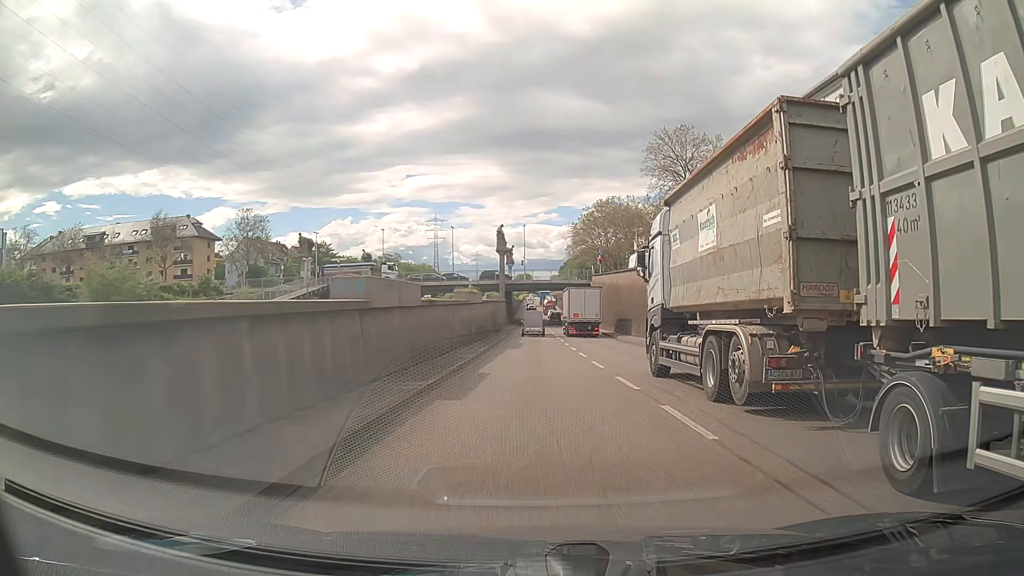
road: trunk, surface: asphalt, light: Day
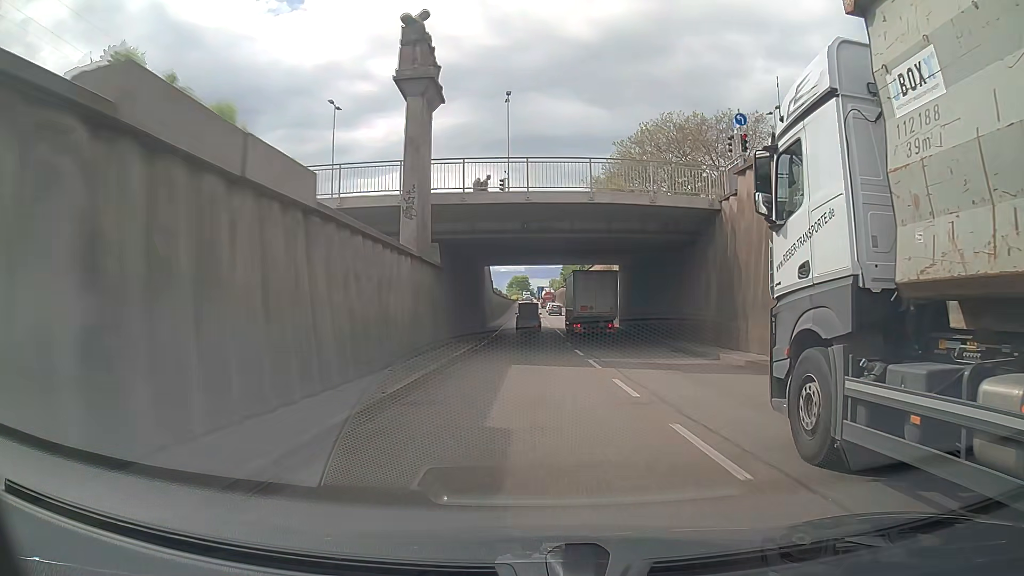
(+0.4, +62.3) m; 0°
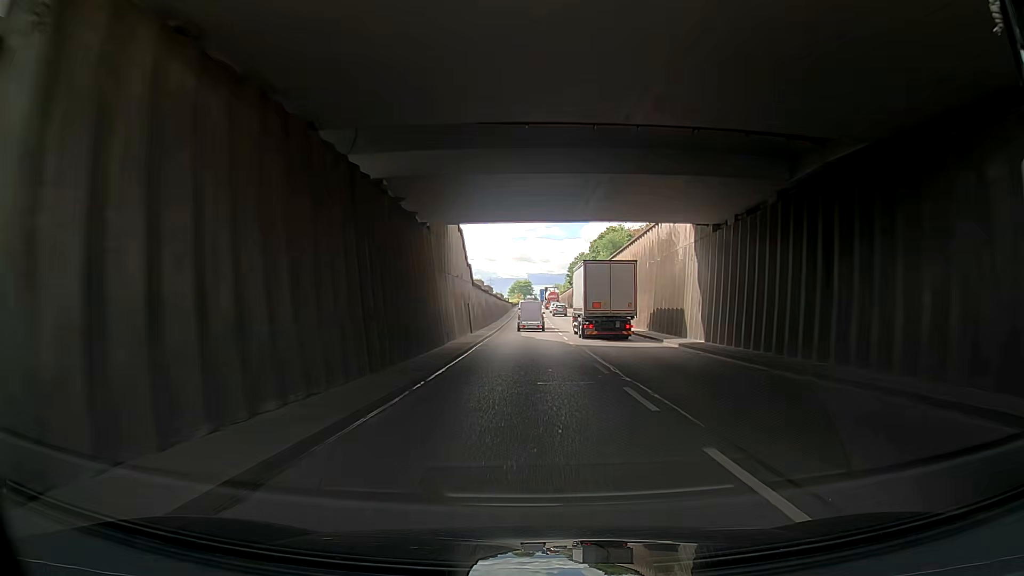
(0.0, +25.7) m; 0°
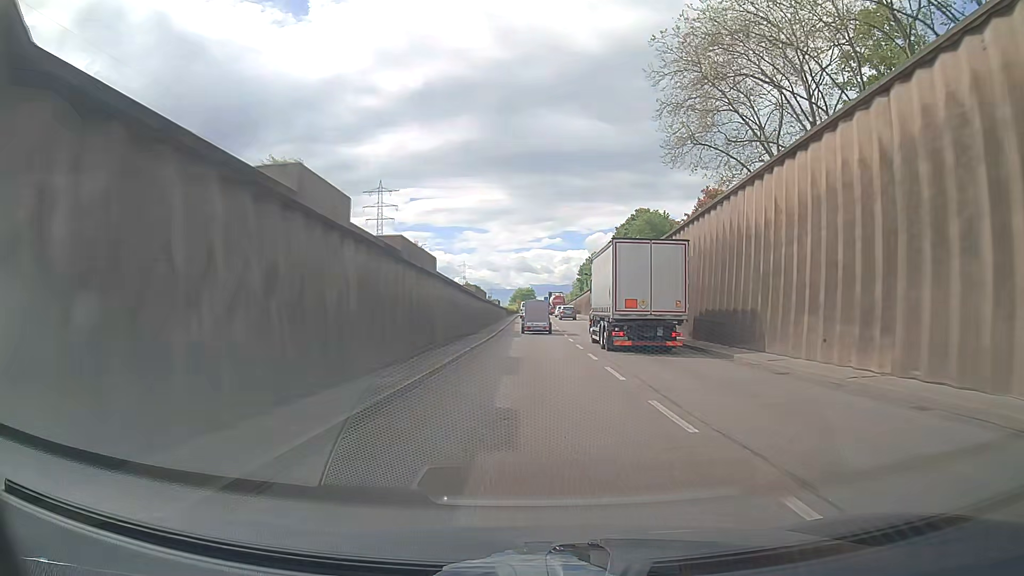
(-0.1, +38.1) m; -1°
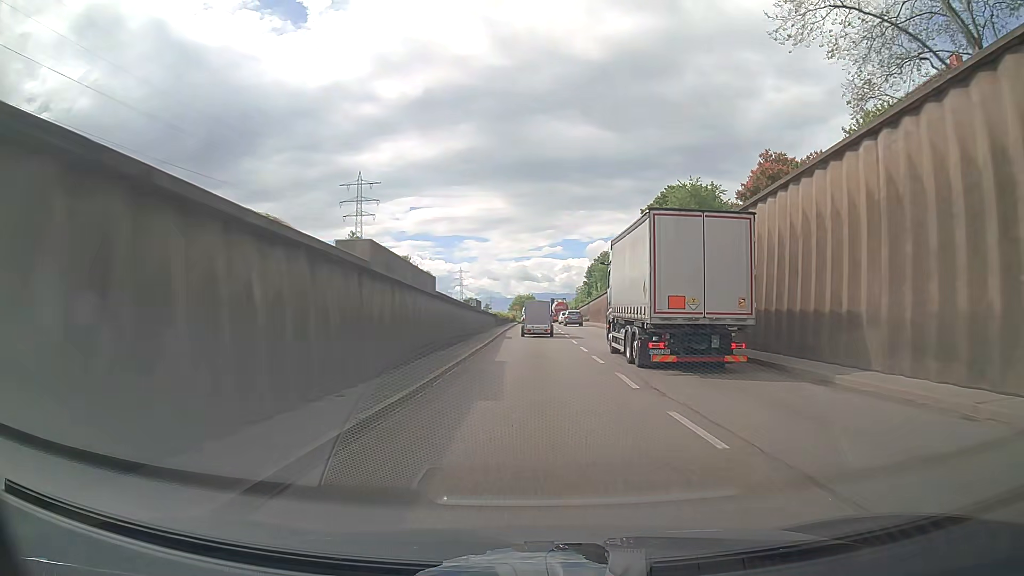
(+0.2, +25.2) m; 0°
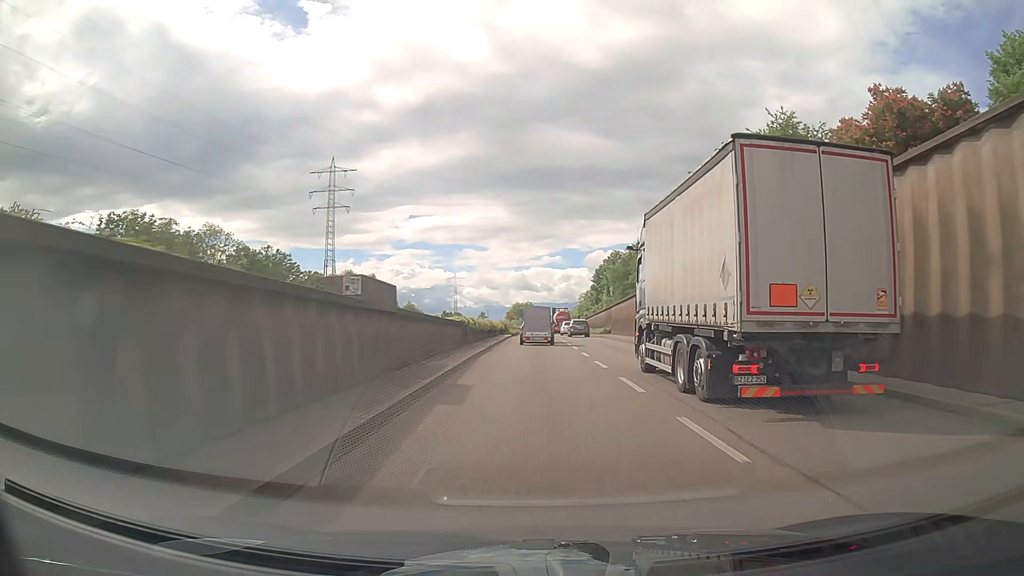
(+0.1, +25.1) m; 0°
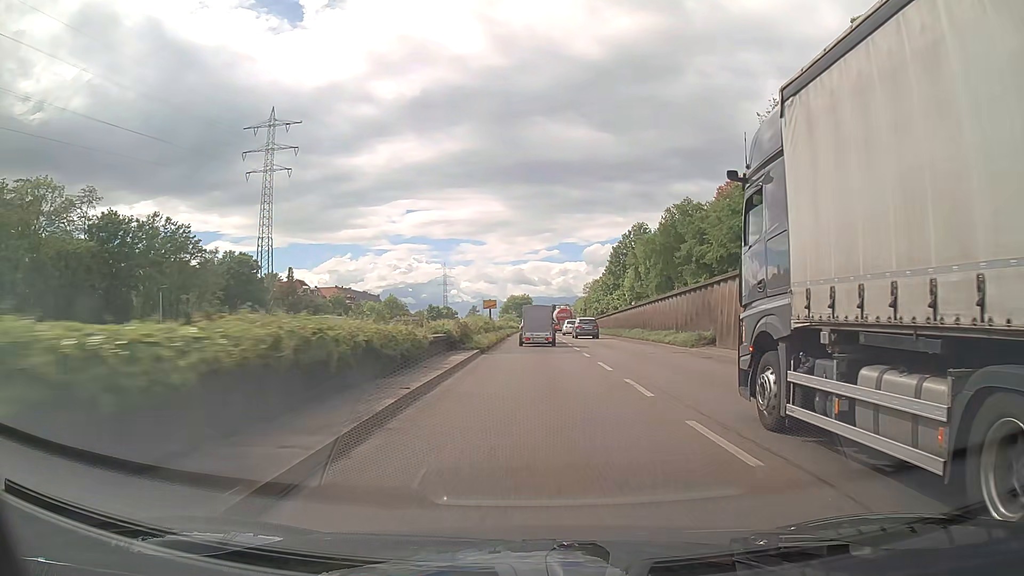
(0.0, +36.9) m; 0°
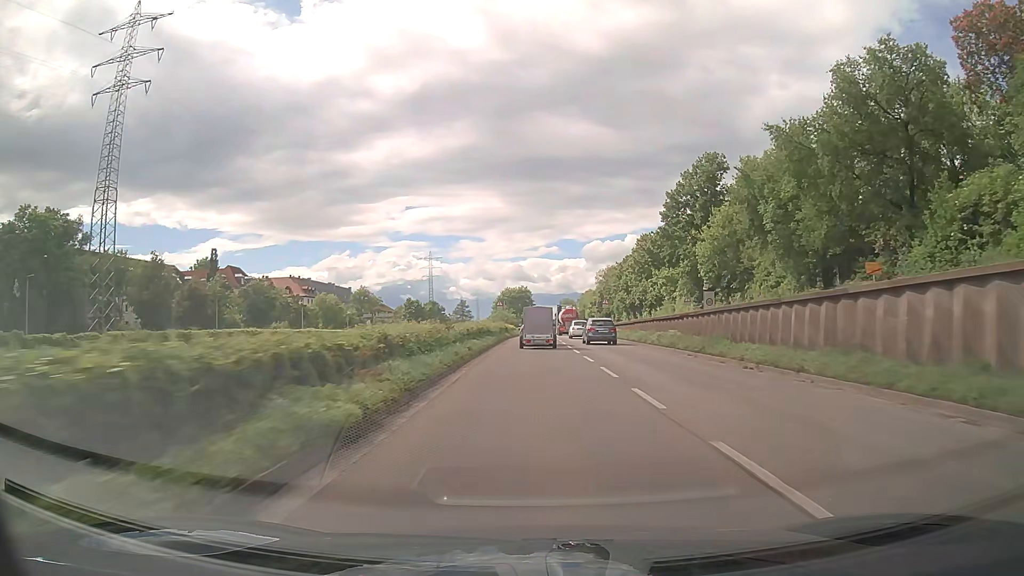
(+0.1, +48.5) m; 0°
(0, +10) (0, +20) (0, +30) (0, +40) (0, +50) (0, +60) (0, +70) (0, +80) (0, +90) (+1, +100) m
